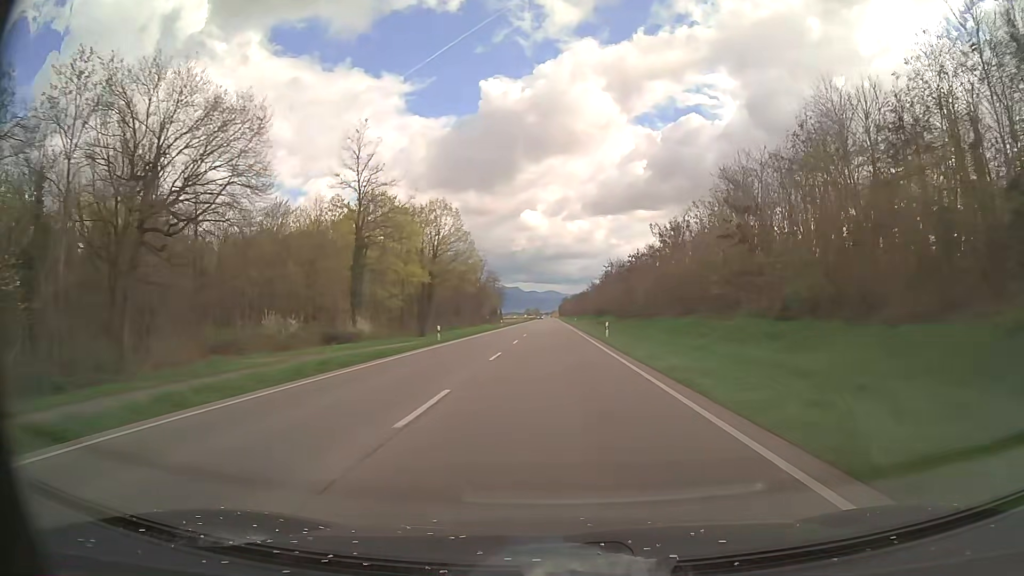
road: primary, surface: asphalt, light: Day
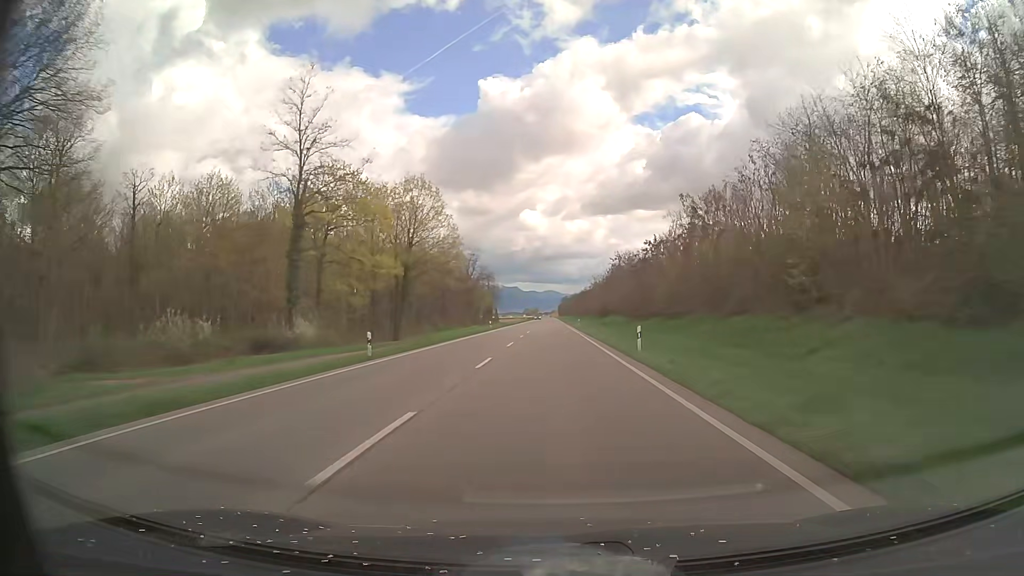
(0.0, +15.0) m; 0°
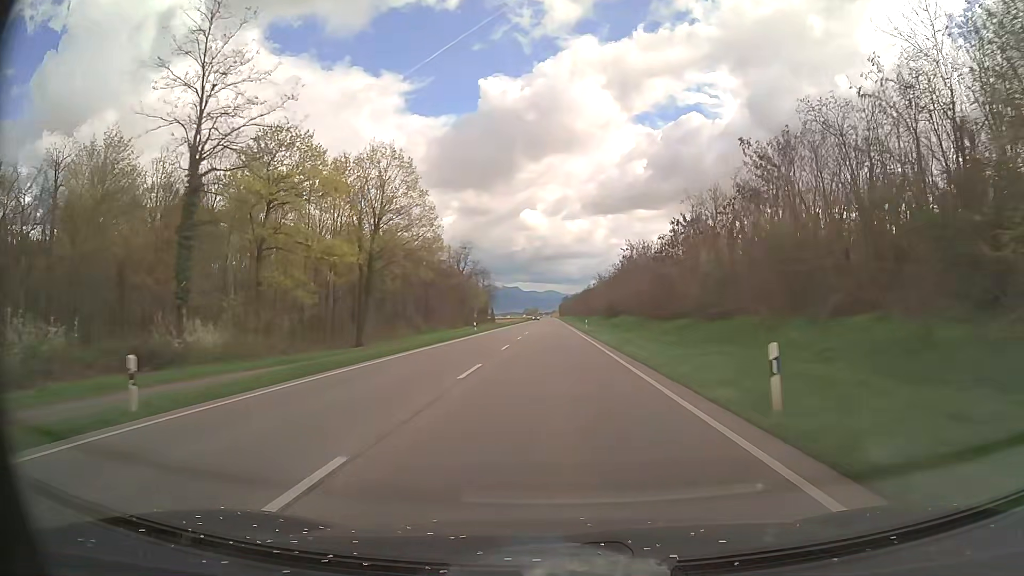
(0.0, +15.0) m; 0°
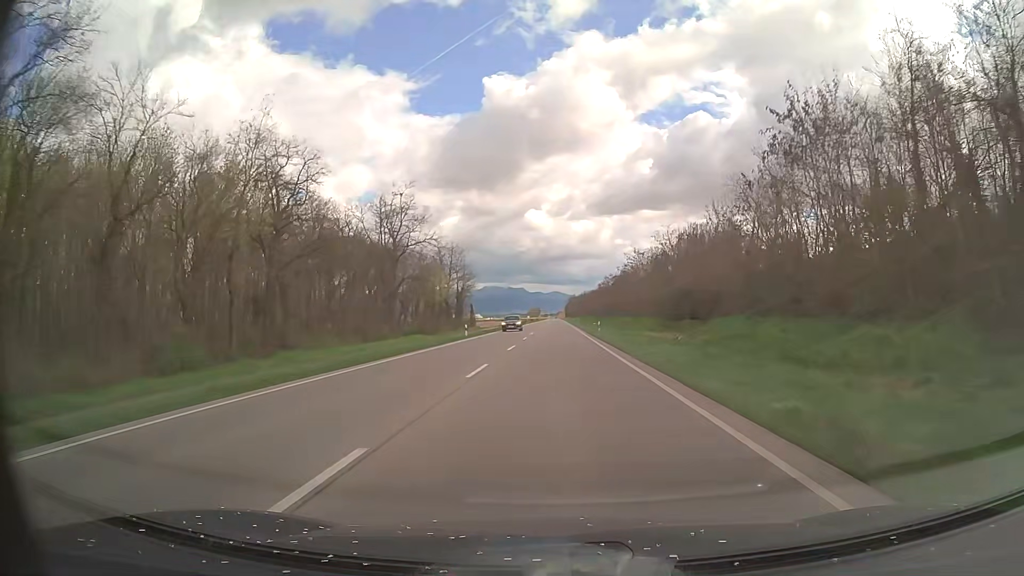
(-0.2, +60.1) m; 0°
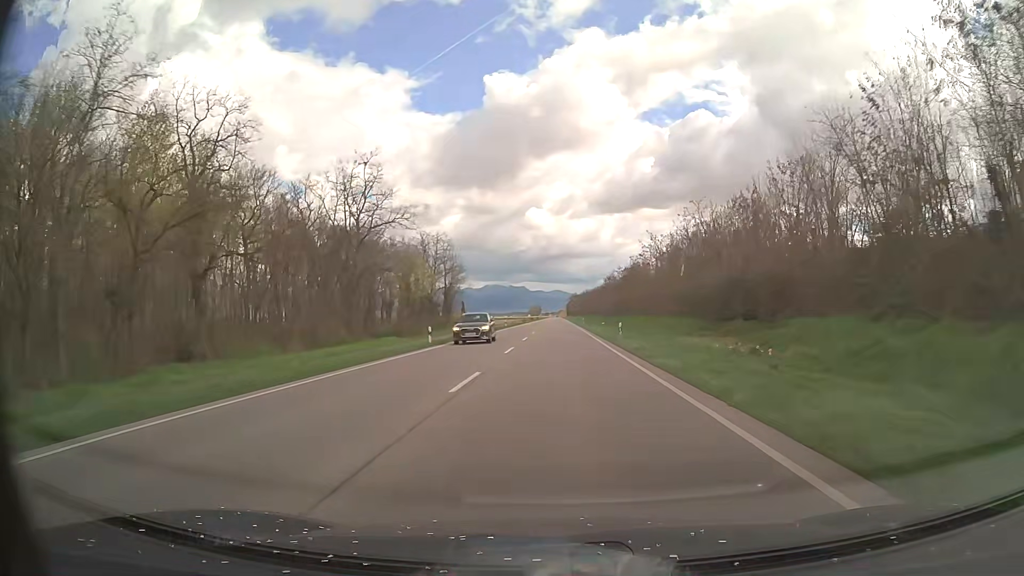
(-0.1, +15.0) m; 0°
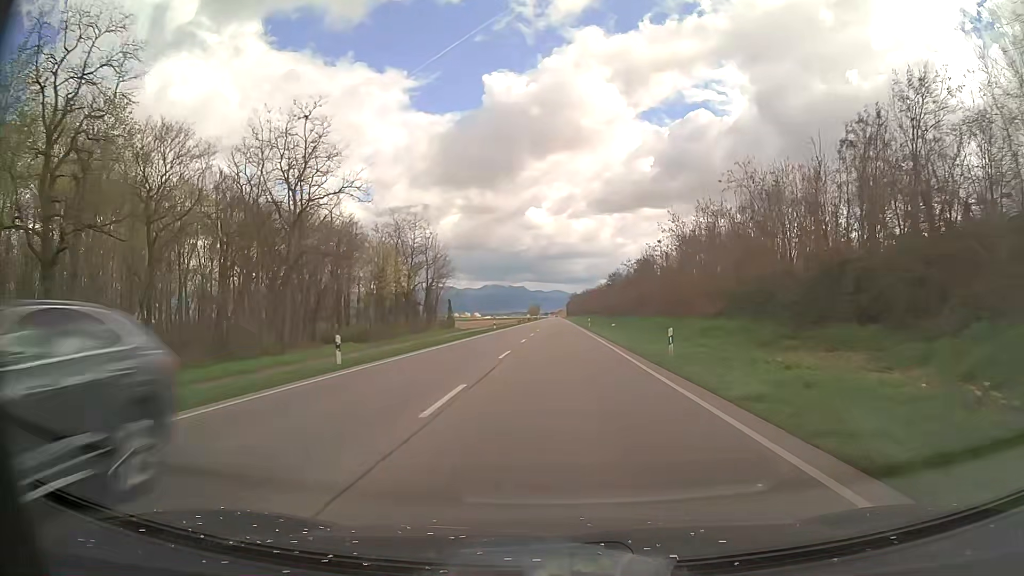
(0.0, +15.0) m; 0°
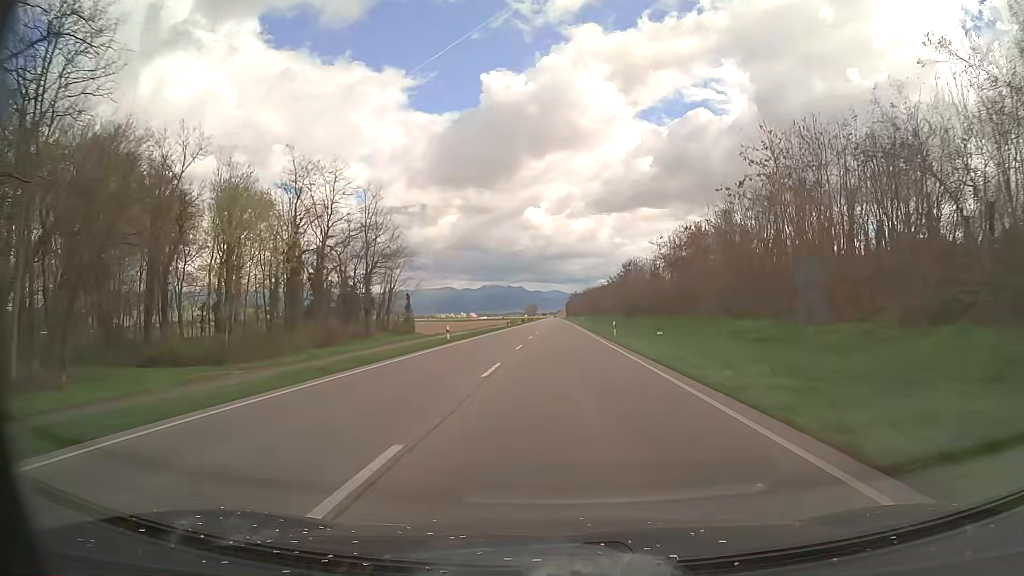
(+0.1, +30.0) m; 0°
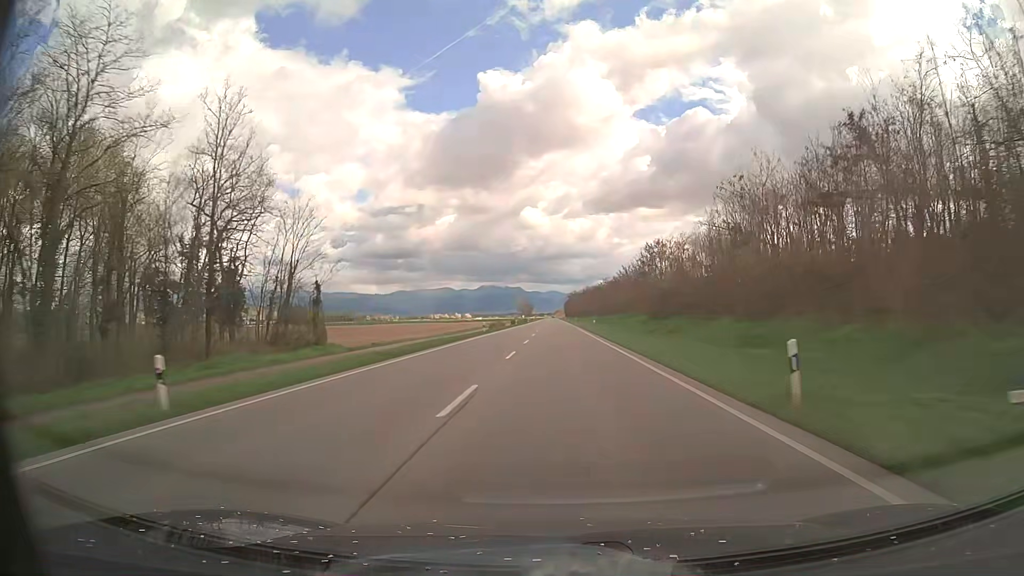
(+0.1, +30.0) m; 0°
(0, +10) (0, +20) (0, +30) (0, +40) (0, +50) (0, +60) (0, +70) (0, +80) (0, +90) (0, +100) m
